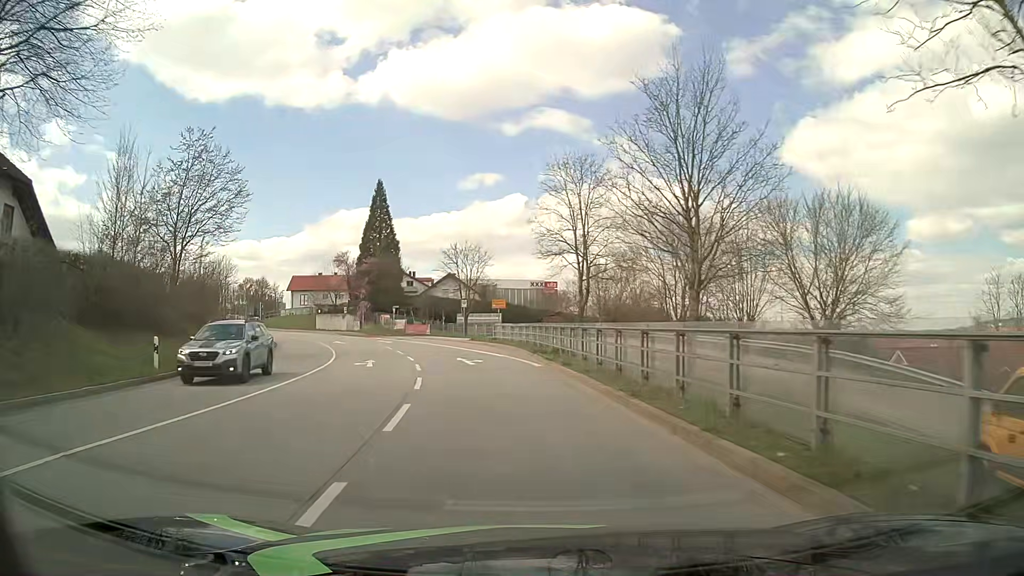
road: primary_link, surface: asphalt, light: Day
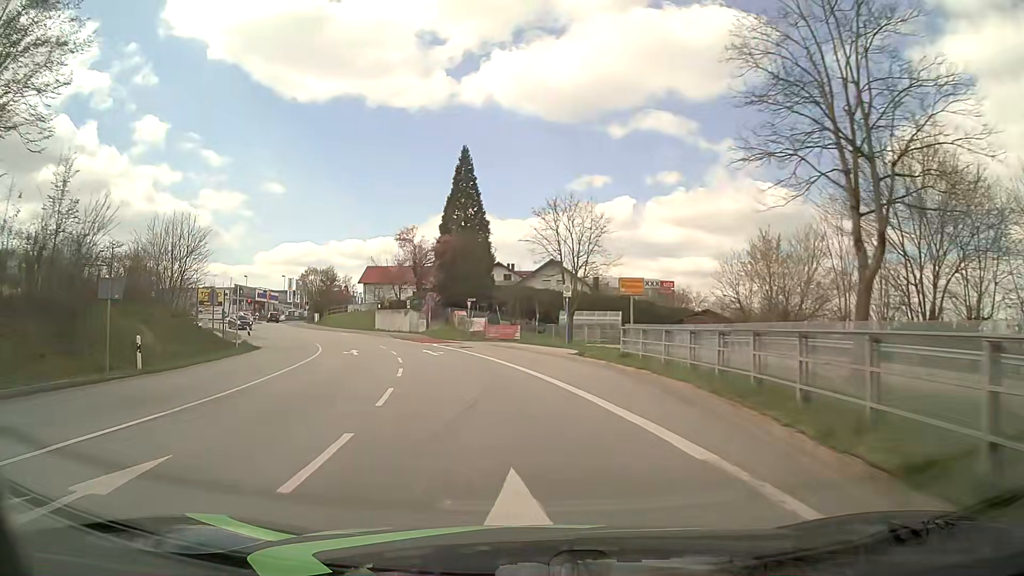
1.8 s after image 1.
(-1.6, +21.9) m; -9°
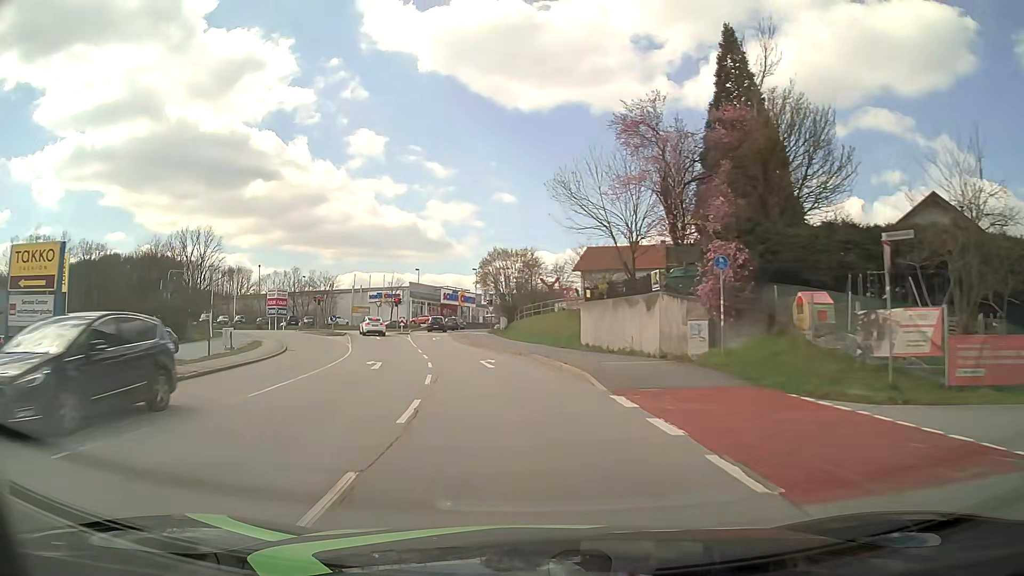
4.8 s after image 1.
(-6.7, +38.2) m; -20°
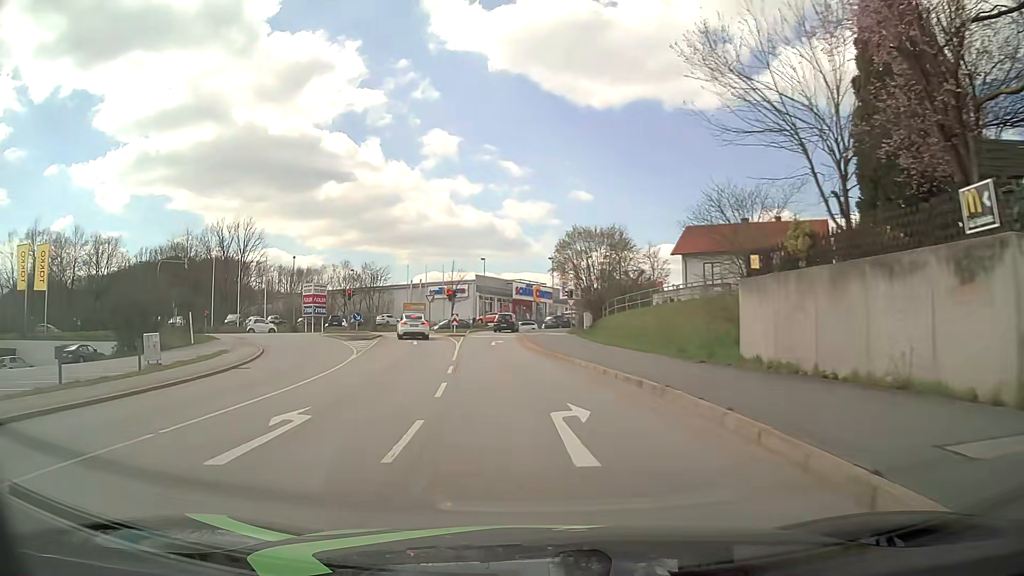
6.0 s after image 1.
(-0.9, +14.6) m; -7°
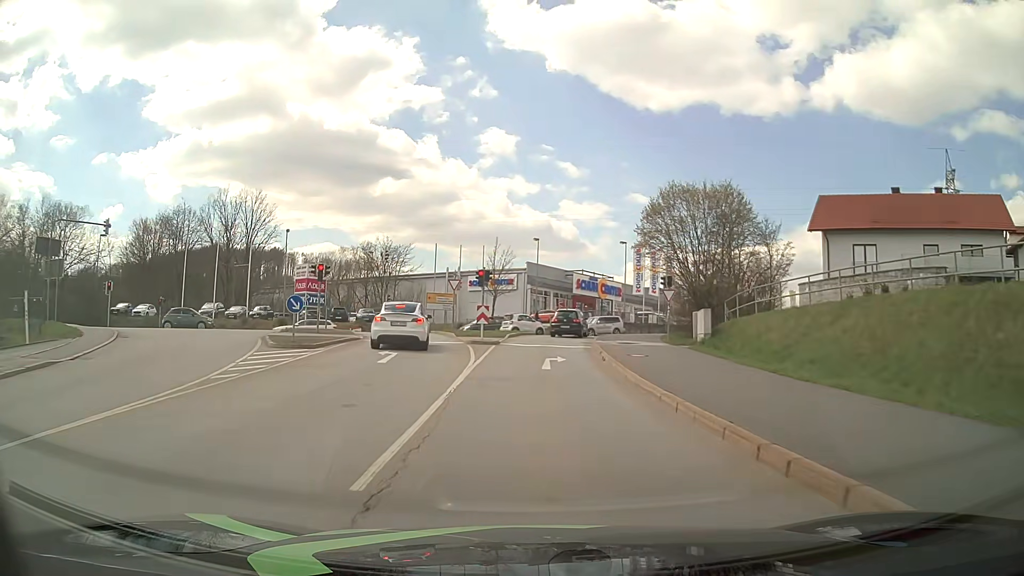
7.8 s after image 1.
(-0.8, +19.3) m; -4°
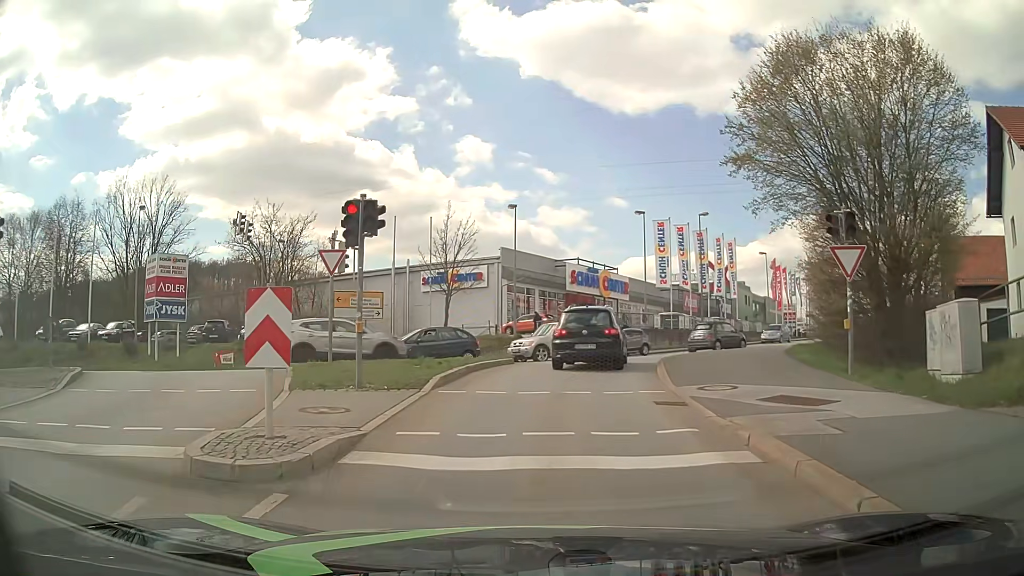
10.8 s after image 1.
(+0.2, +21.3) m; +2°
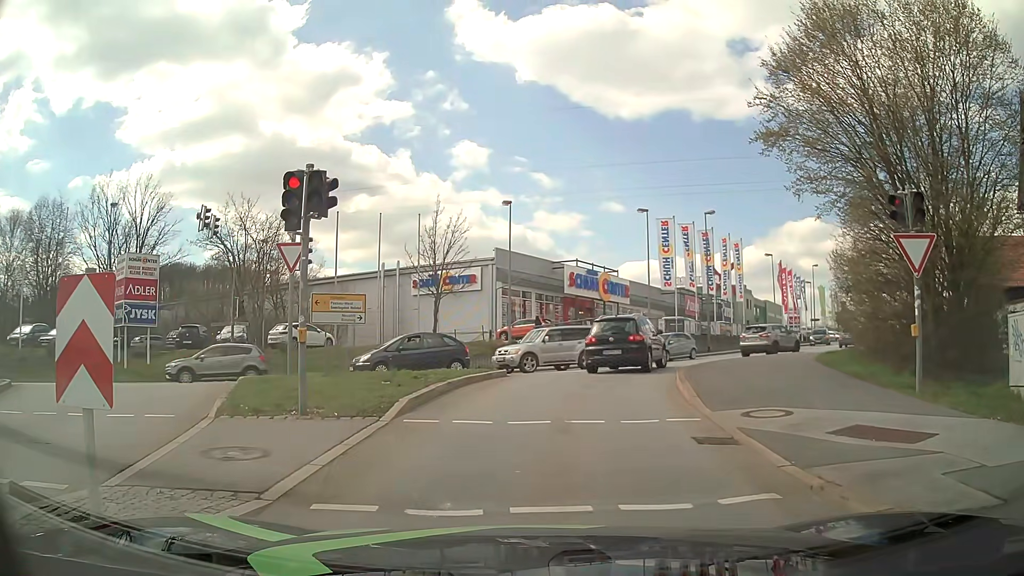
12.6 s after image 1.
(0.0, +2.6) m; +1°
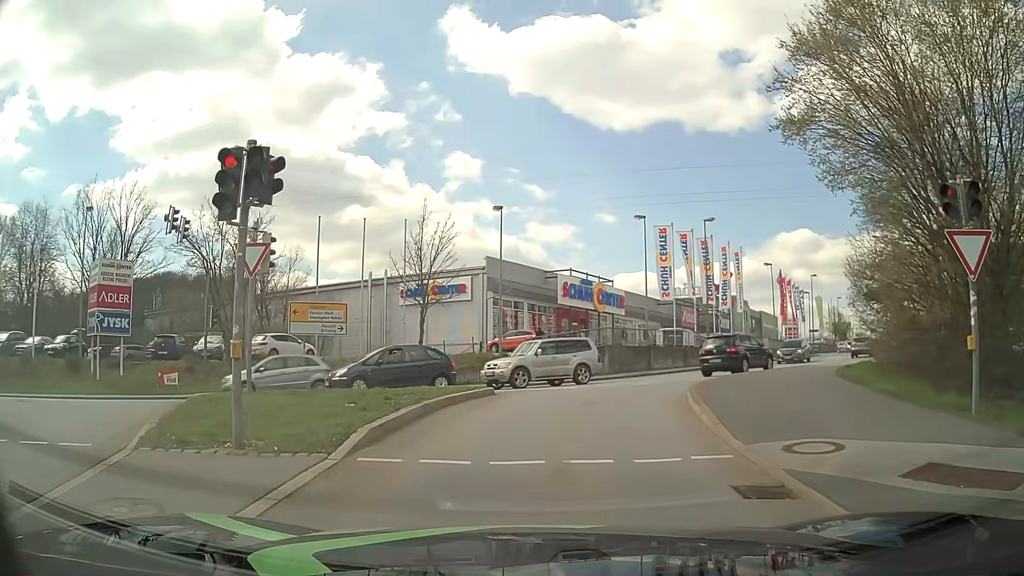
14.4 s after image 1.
(0.0, +2.2) m; -1°
(0, +10) (+2, +20) (+8, +28) (+15, +35) (+21, +43) (+27, +51) (+33, +59) (+39, +67) (+44, +76) (+49, +84) m
